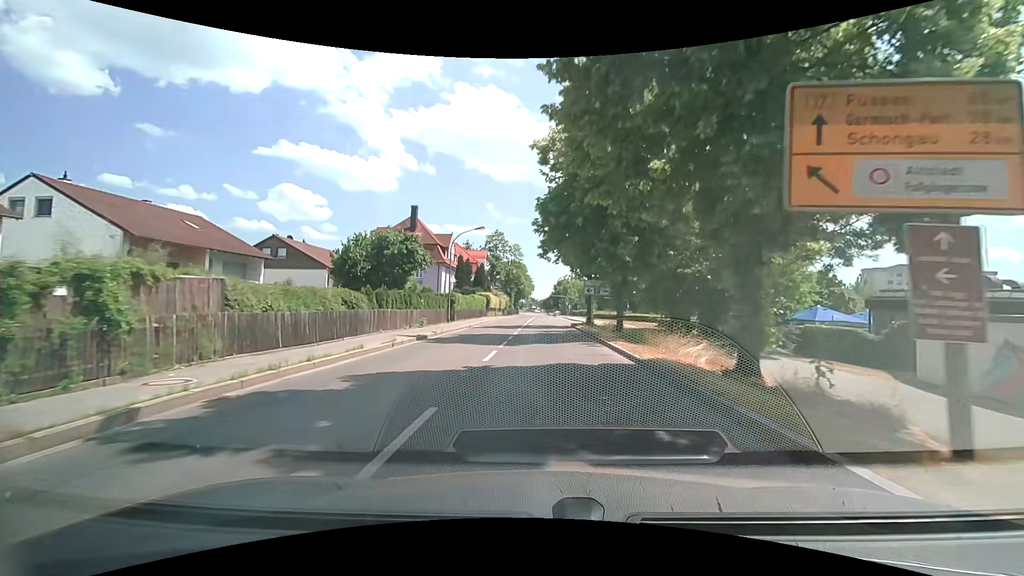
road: secondary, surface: asphalt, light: Day
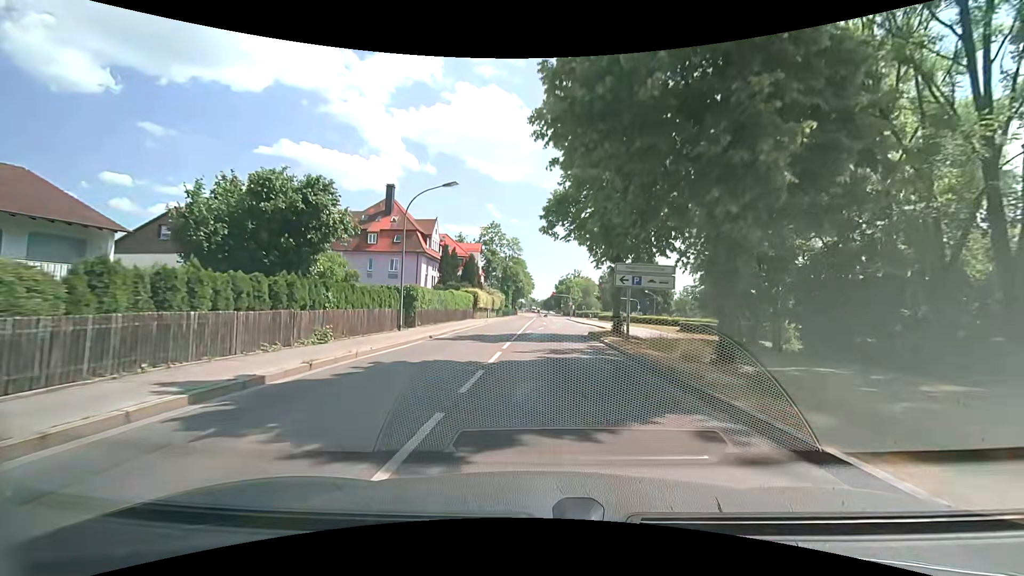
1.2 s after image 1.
(-0.1, +13.8) m; -1°
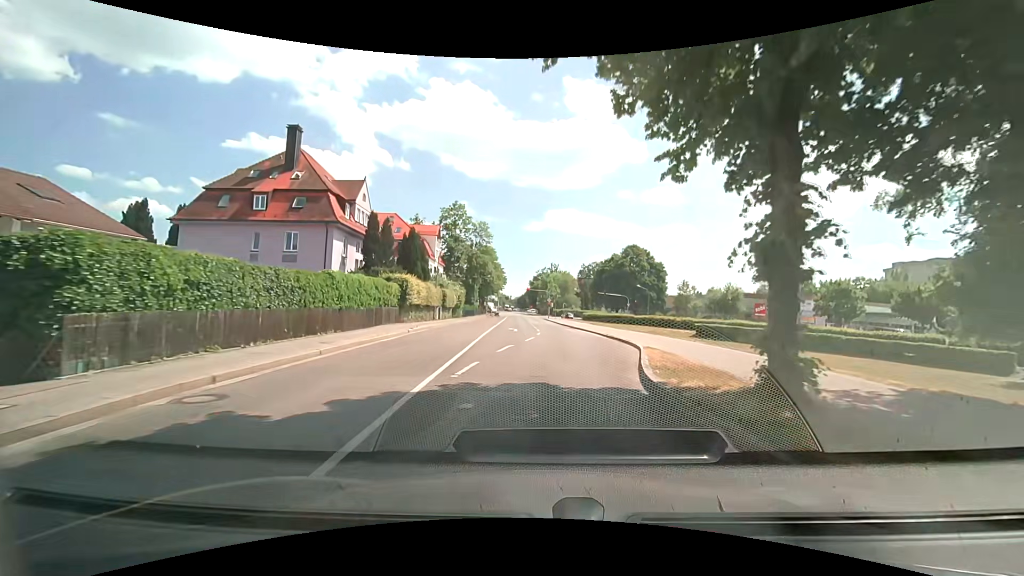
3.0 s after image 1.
(+0.6, +20.0) m; +4°
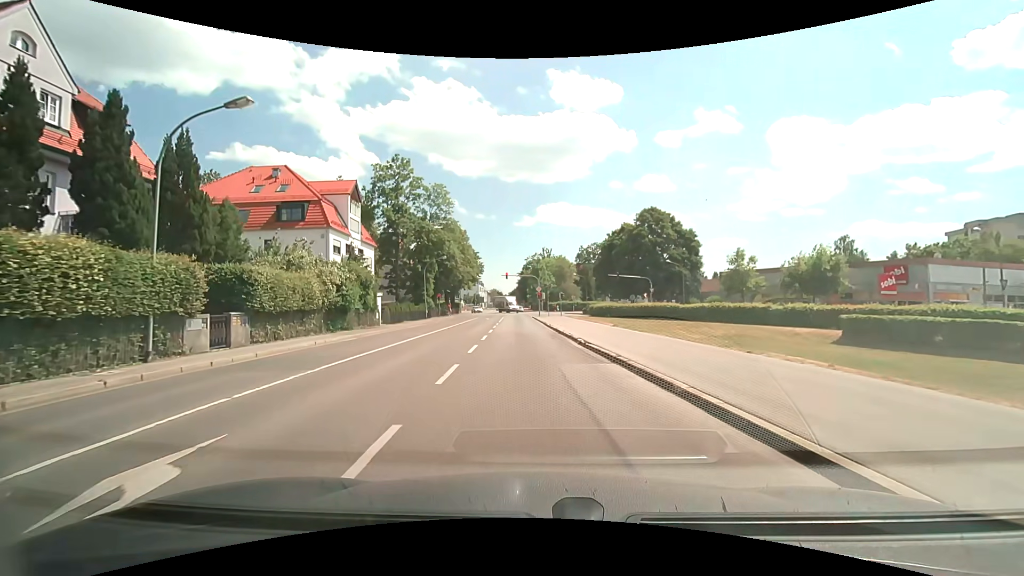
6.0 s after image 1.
(+1.5, +30.8) m; 0°
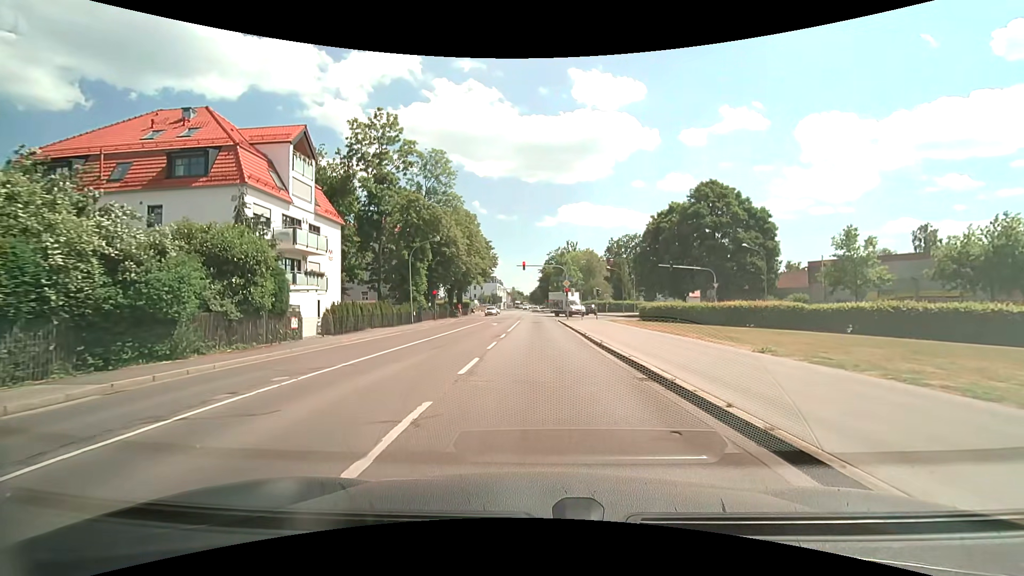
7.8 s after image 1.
(-0.6, +16.7) m; -2°
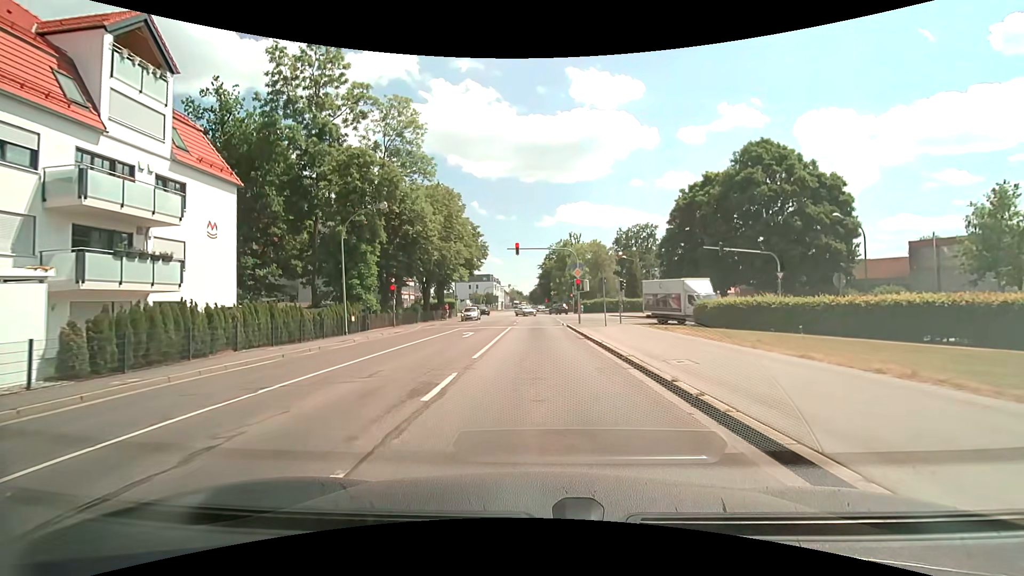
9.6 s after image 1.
(0.0, +14.8) m; 0°
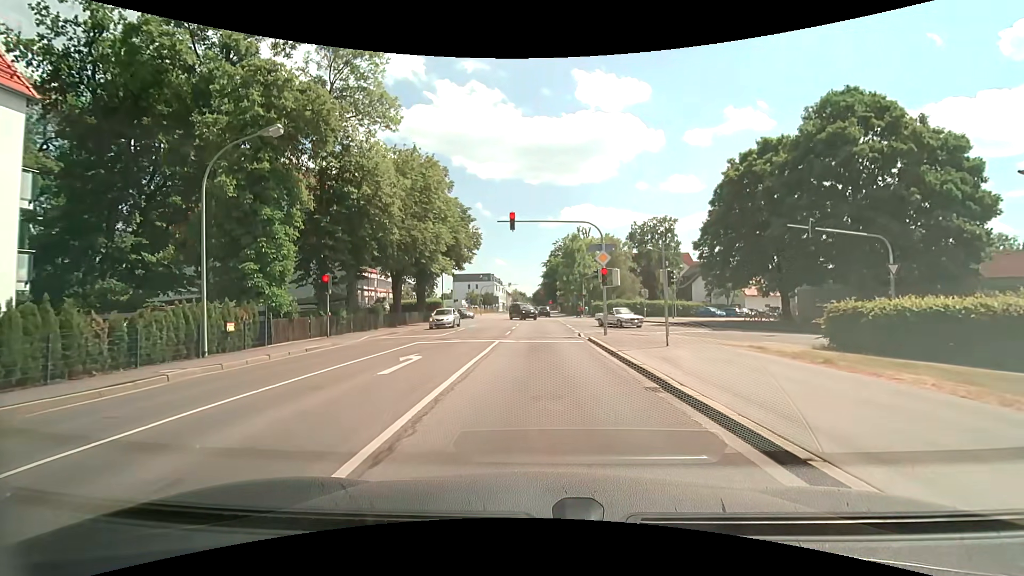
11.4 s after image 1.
(-0.1, +12.2) m; 0°
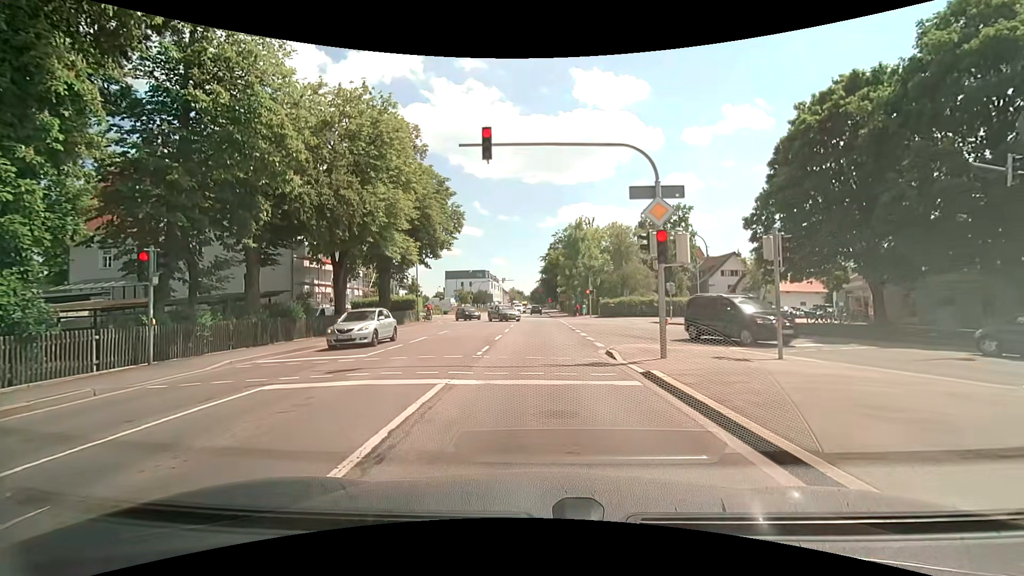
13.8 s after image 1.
(0.0, +11.1) m; 0°
(0, +10) (0, +20) (0, +30) (0, +40) (0, +50) (0, +60) (0, +70) (0, +80) (0, +90) (0, +100) m
